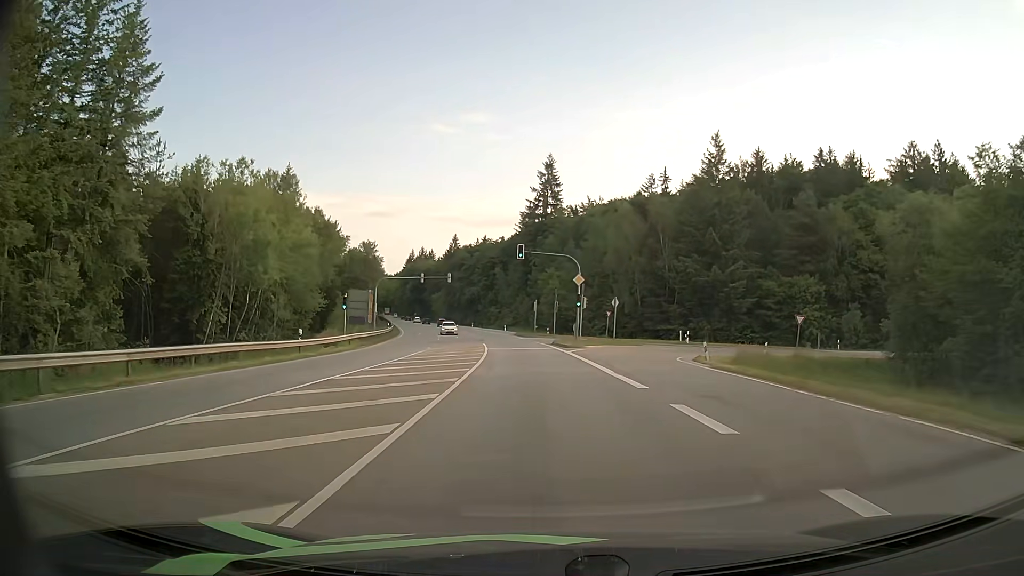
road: secondary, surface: asphalt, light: Day
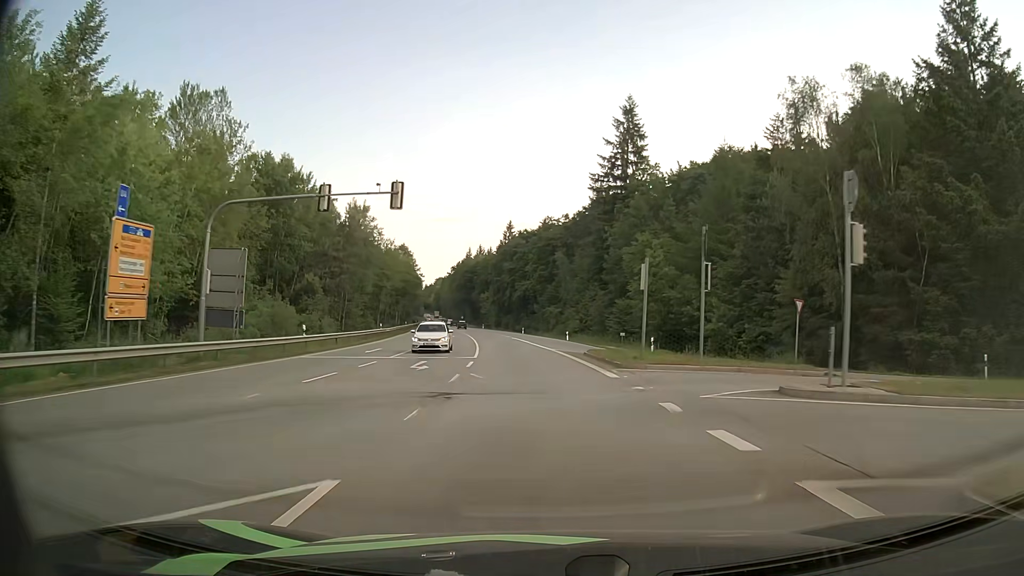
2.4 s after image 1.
(-2.1, +42.9) m; -6°
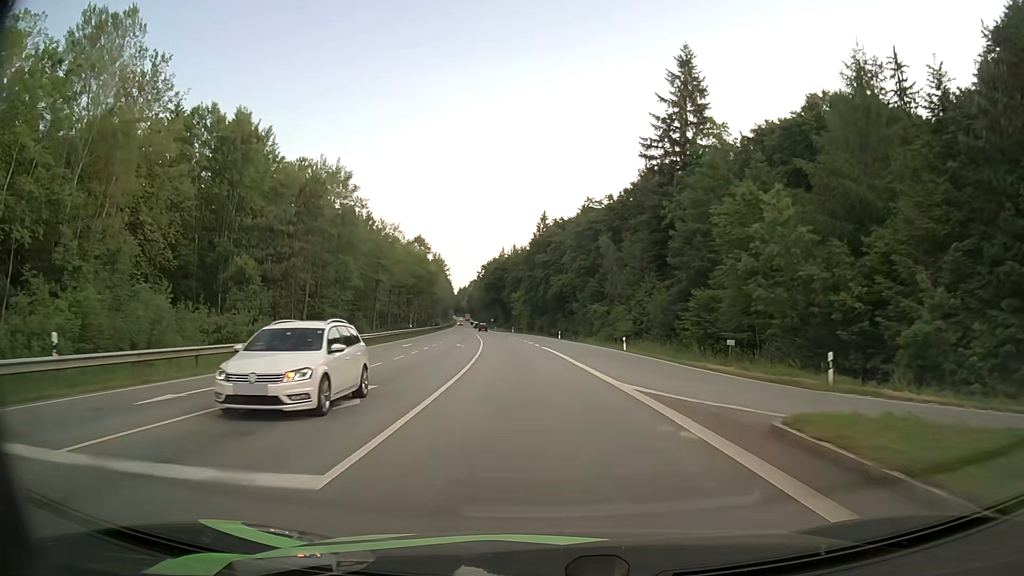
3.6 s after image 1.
(-0.6, +21.9) m; -3°
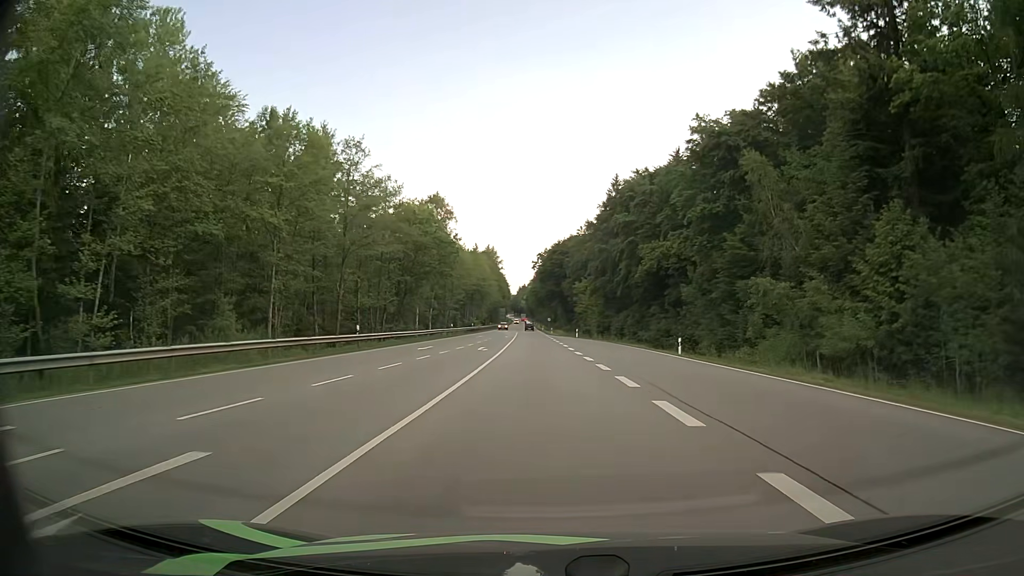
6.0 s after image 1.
(-2.2, +44.2) m; -5°
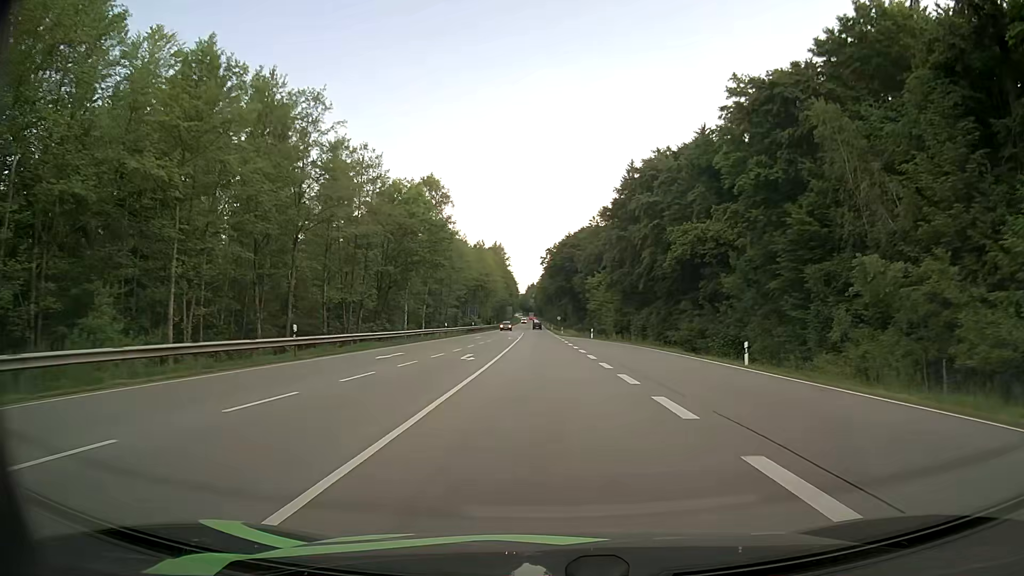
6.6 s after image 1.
(-0.1, +11.2) m; -1°
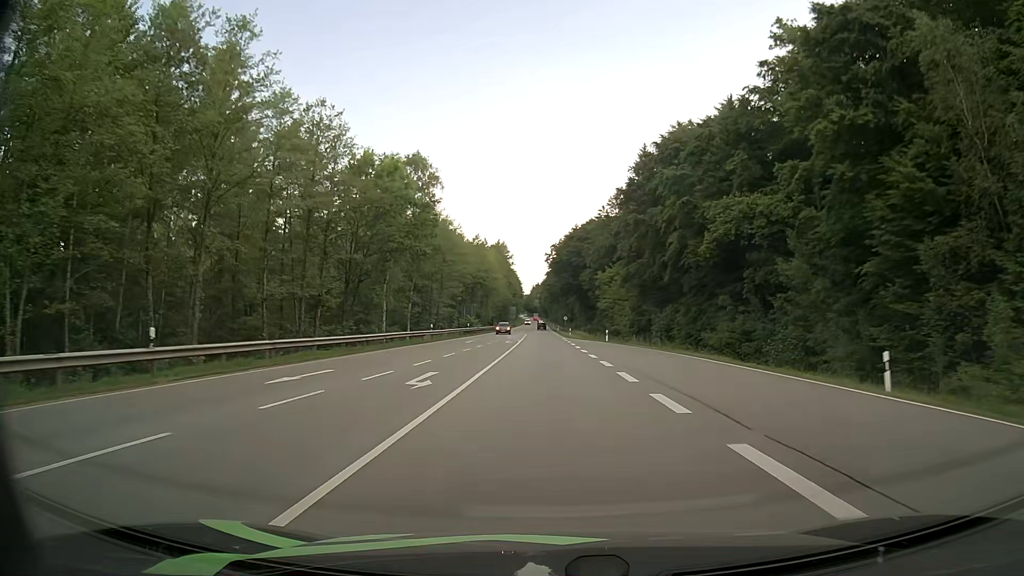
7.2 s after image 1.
(0.0, +11.2) m; 0°
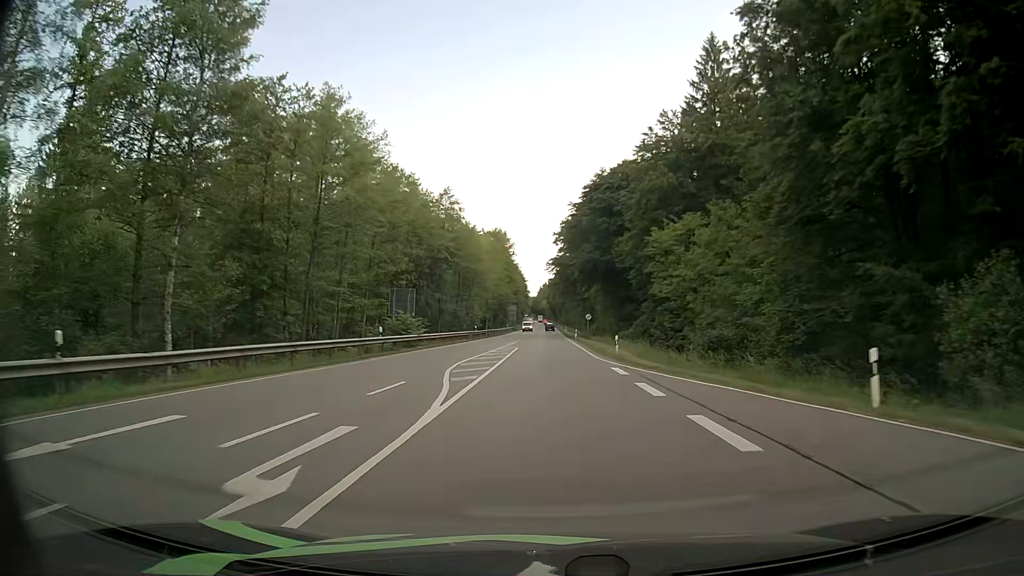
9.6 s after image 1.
(-0.4, +45.5) m; -1°
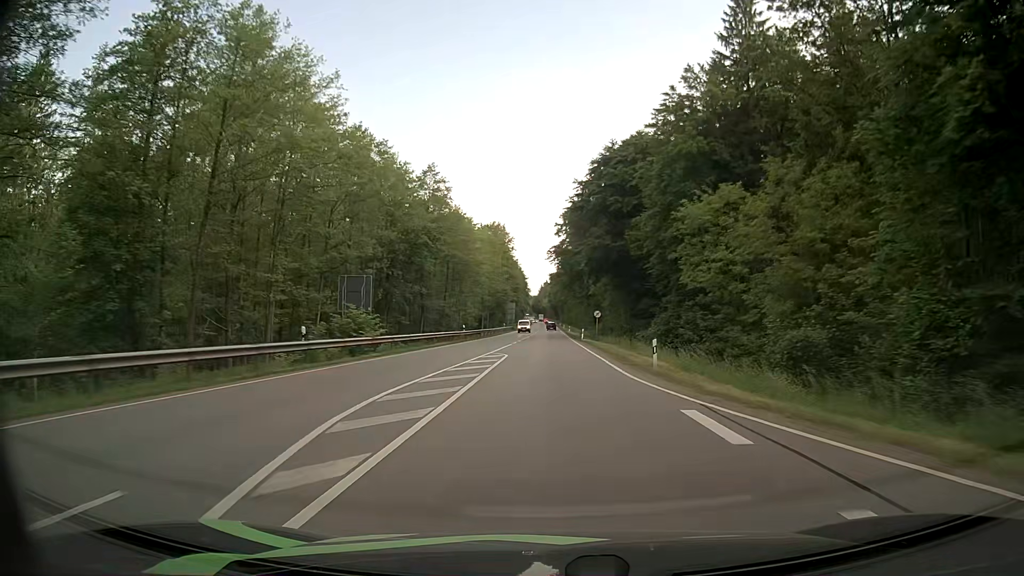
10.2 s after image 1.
(-0.1, +11.5) m; 0°
(0, +10) (0, +20) (0, +30) (0, +40) (0, +50) (0, +60) (0, +70) (0, +80) (+1, +90) (+1, +100) m
